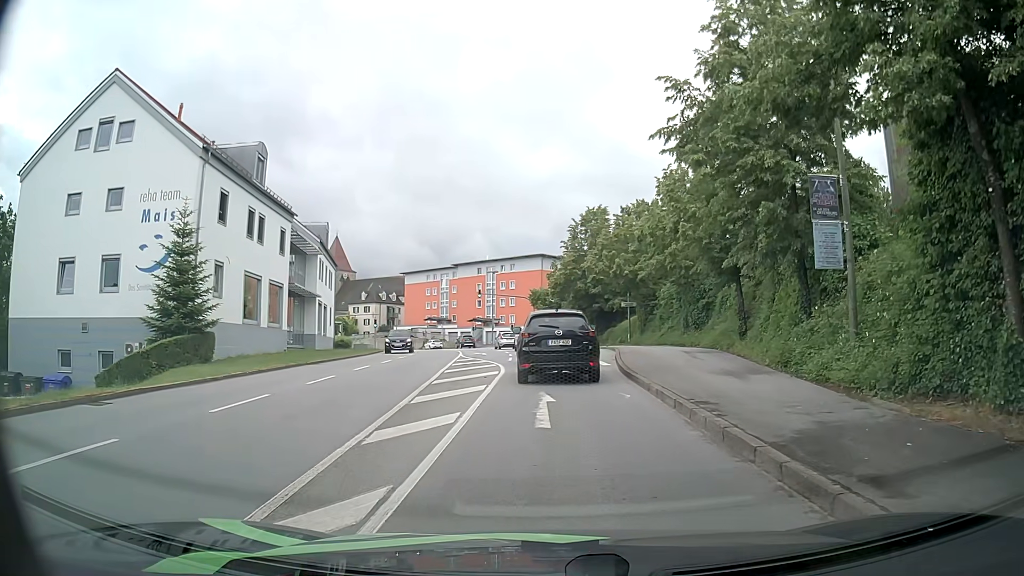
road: tertiary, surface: asphalt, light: Day
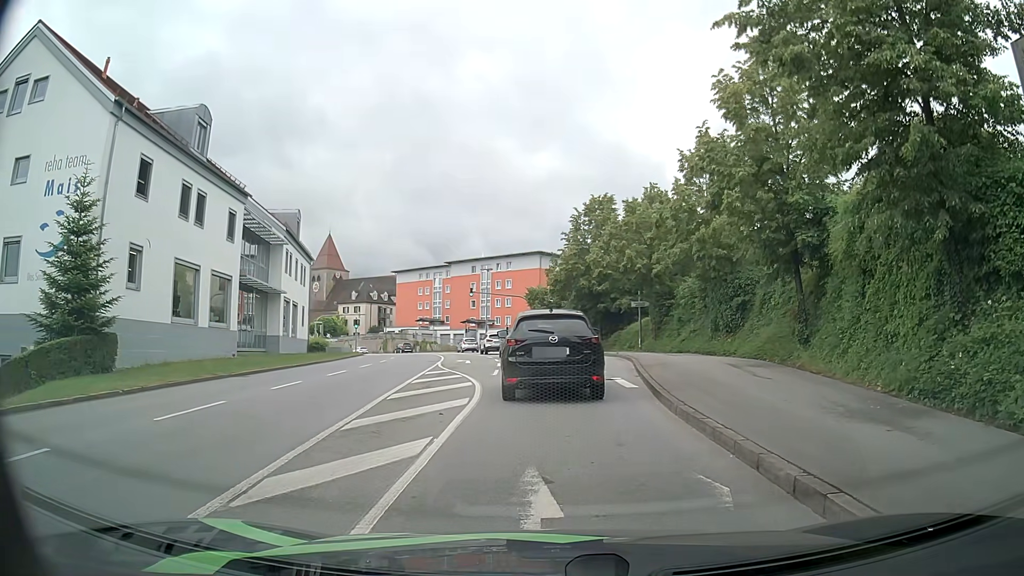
(-0.1, +6.8) m; +1°
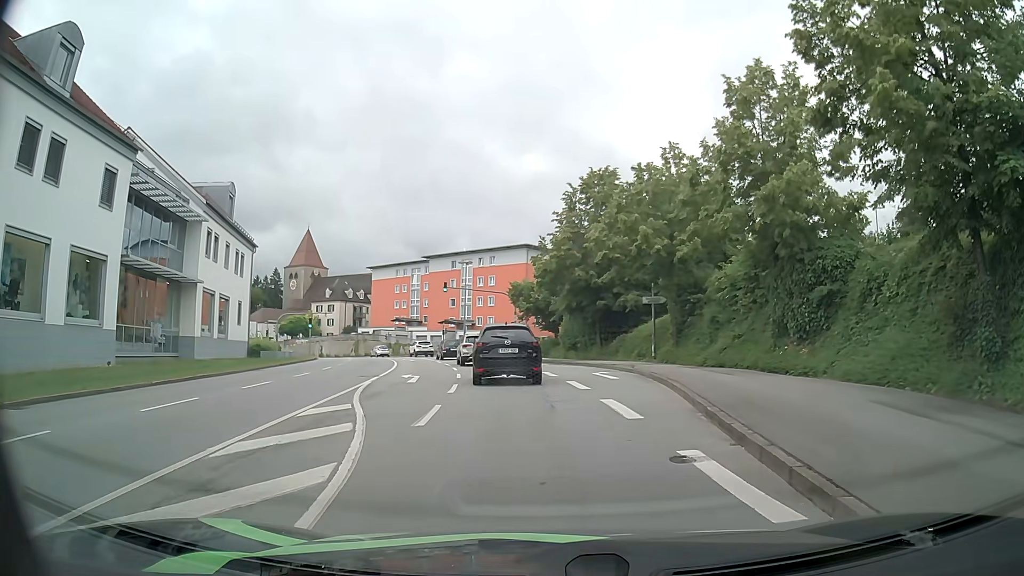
(-0.1, +10.6) m; 0°
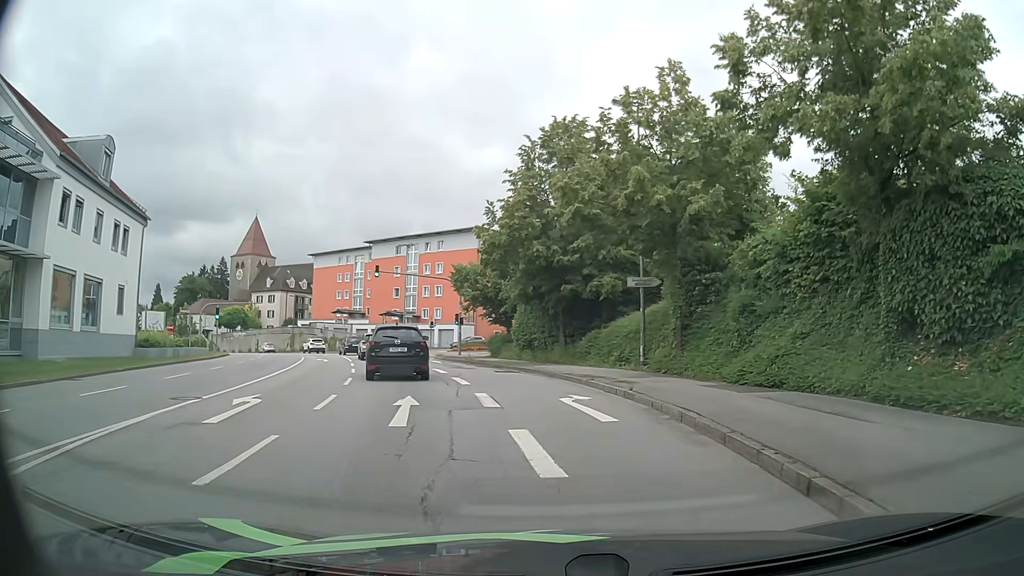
(+0.4, +10.4) m; +3°
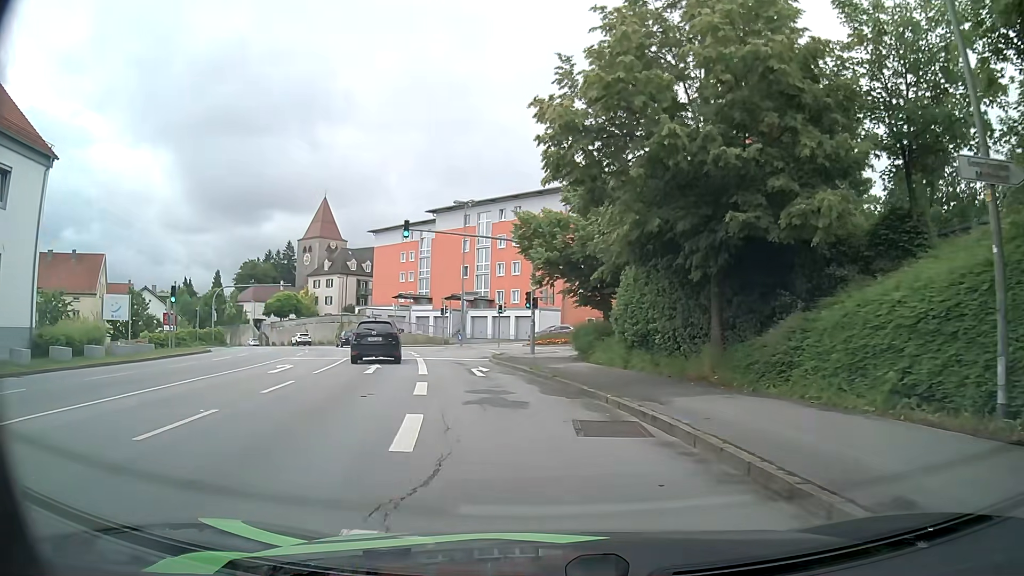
(-0.4, +17.1) m; -6°
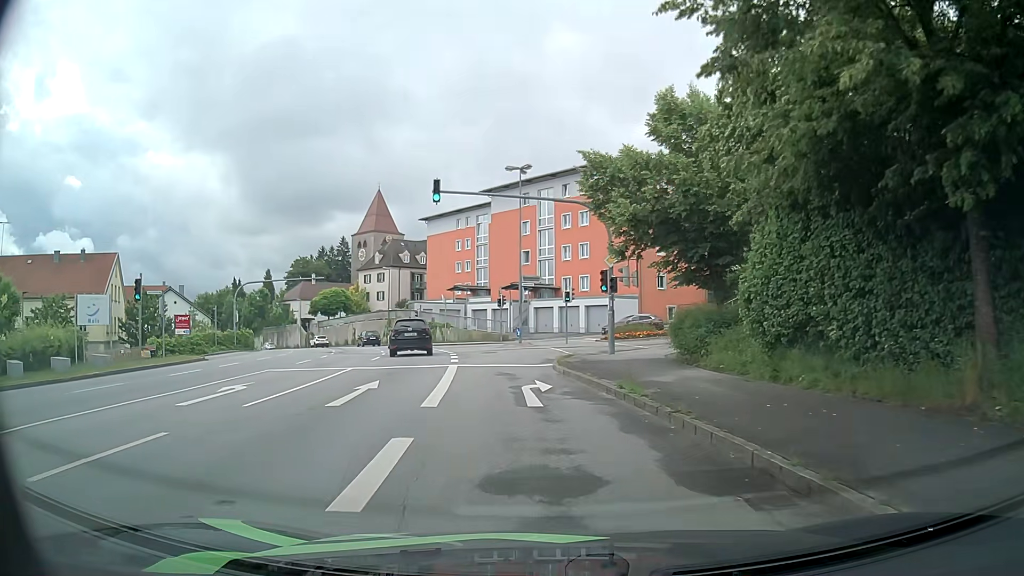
(-0.5, +8.7) m; -7°
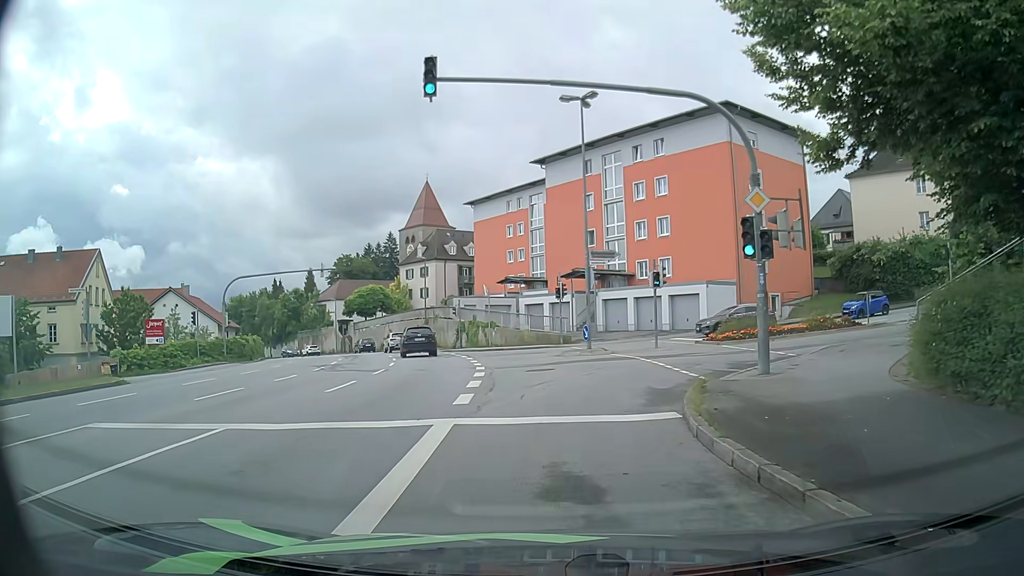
(-0.6, +11.9) m; -5°
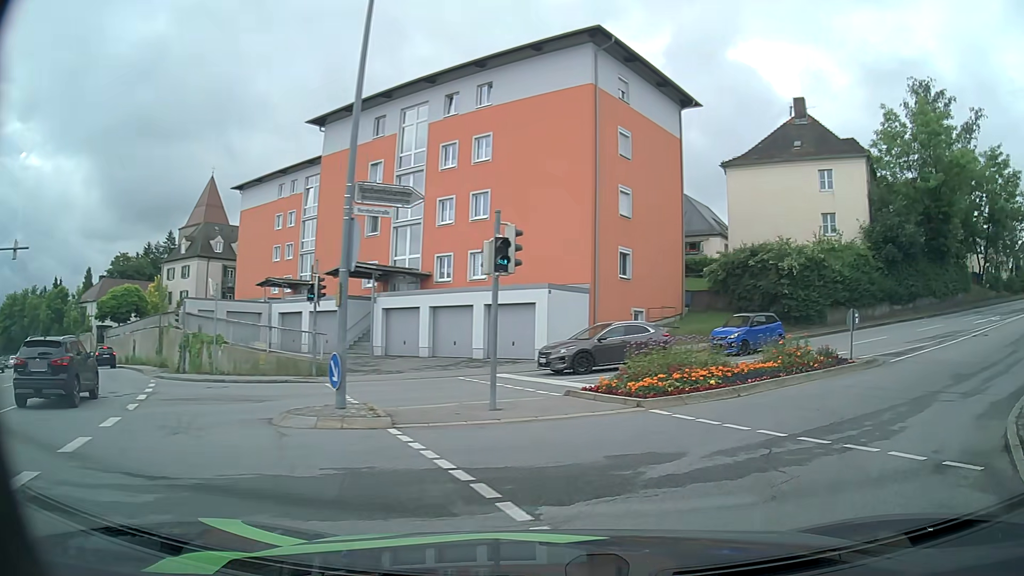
(+0.7, +14.6) m; +17°
